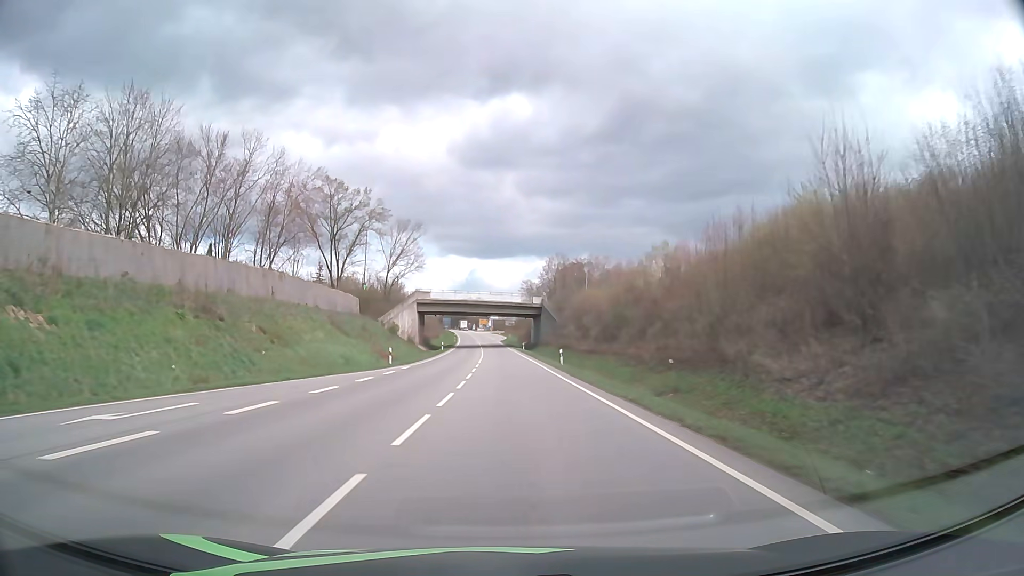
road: primary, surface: asphalt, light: Day
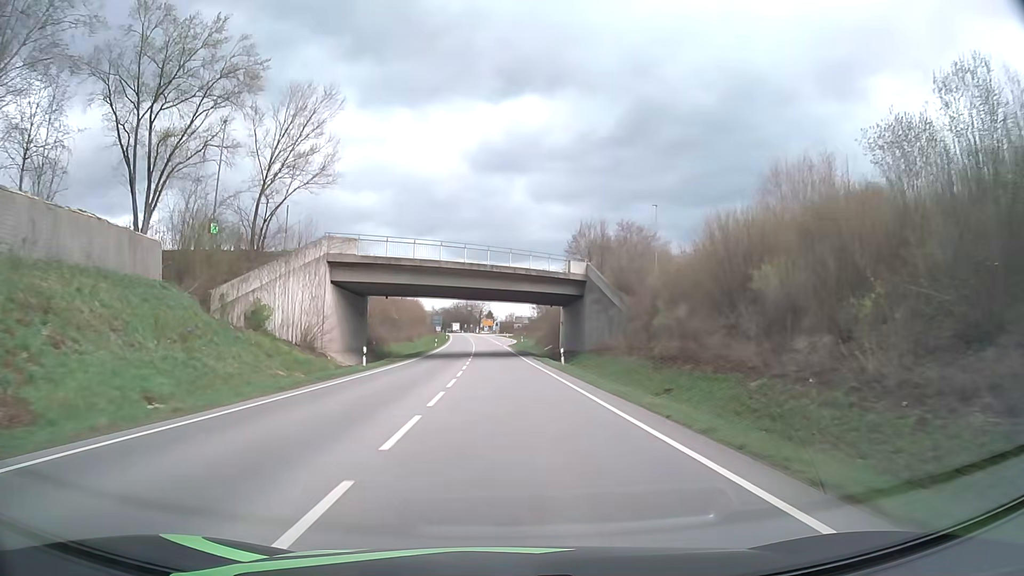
(-0.4, +48.1) m; -1°
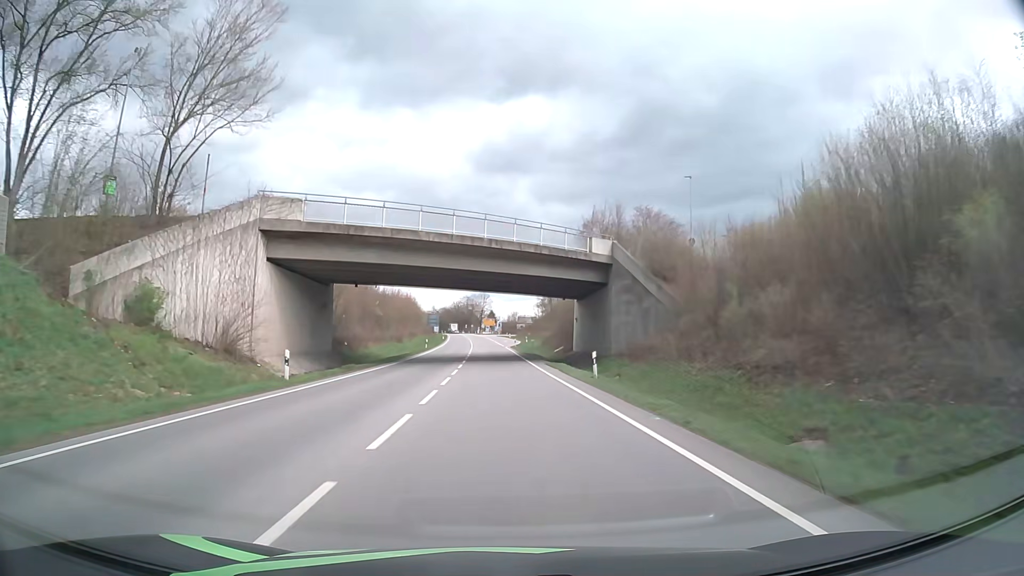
(0.0, +12.1) m; 0°
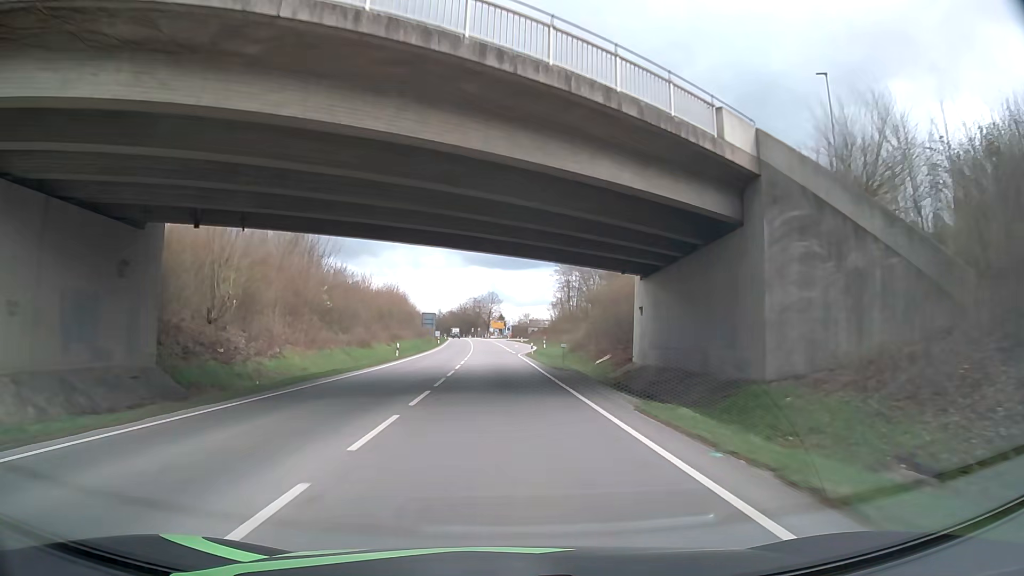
(-0.1, +24.3) m; -1°
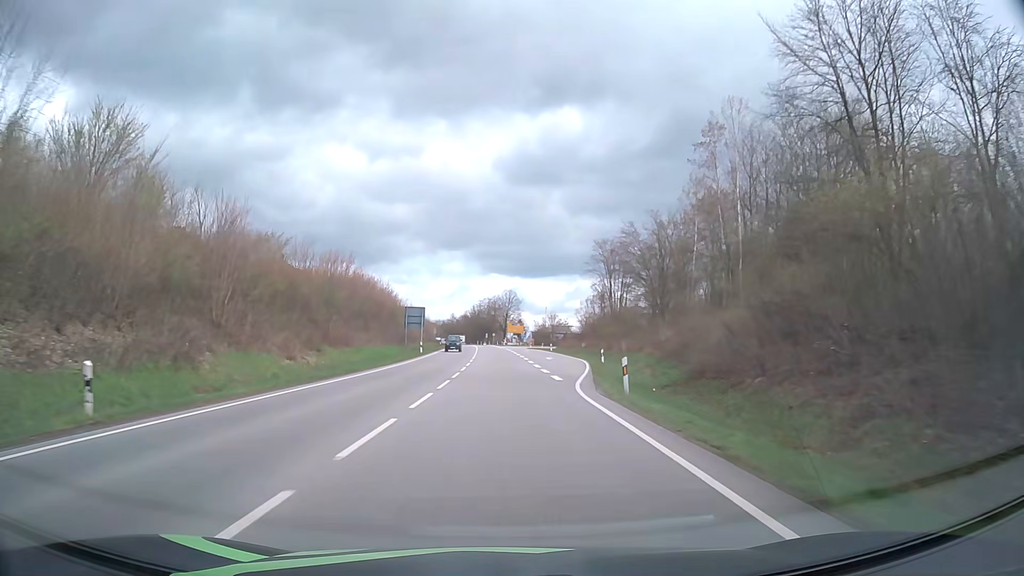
(-0.3, +36.4) m; -1°
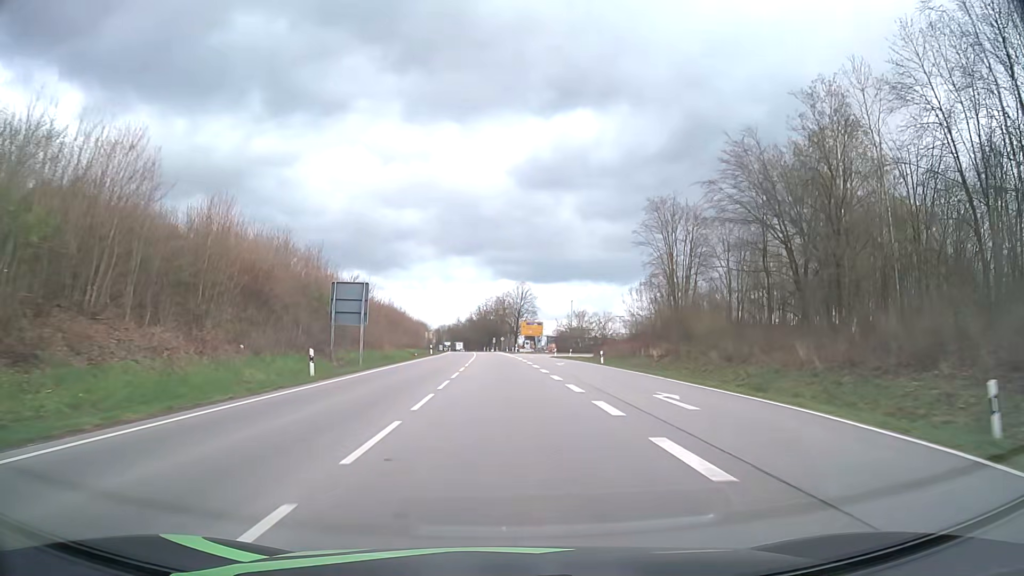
(-0.6, +36.3) m; -1°
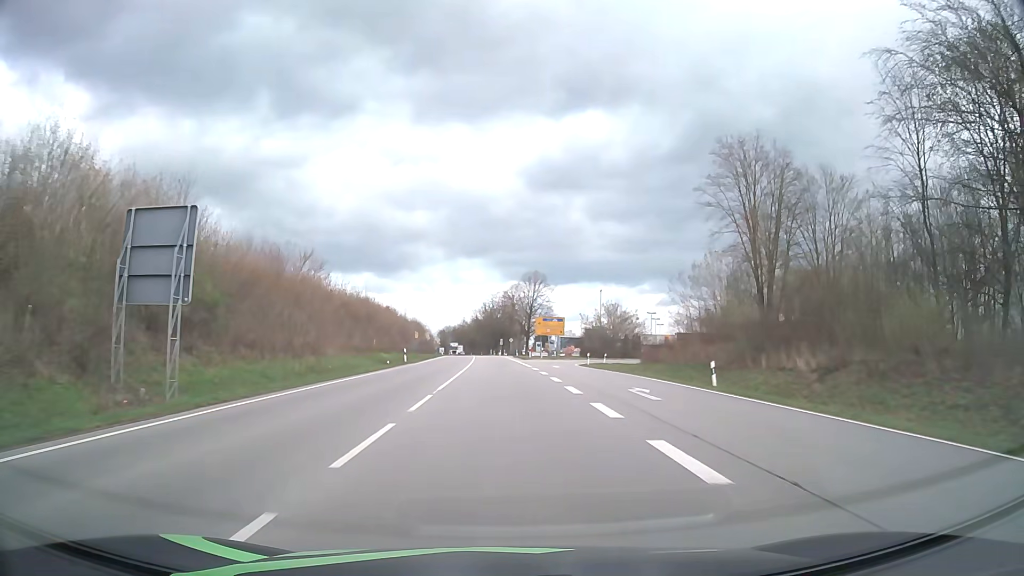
(-0.2, +24.1) m; -1°
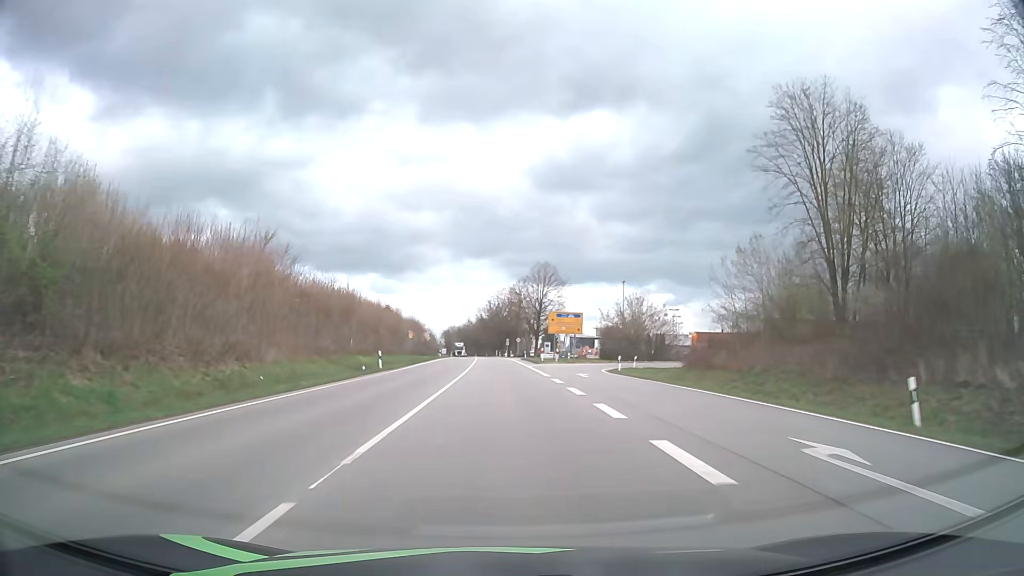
(-0.1, +12.0) m; -1°
(0, +10) (0, +20) (0, +30) (0, +40) (-1, +50) (-1, +60) (-1, +70) (-1, +80) (-2, +90) (-2, +100) m
